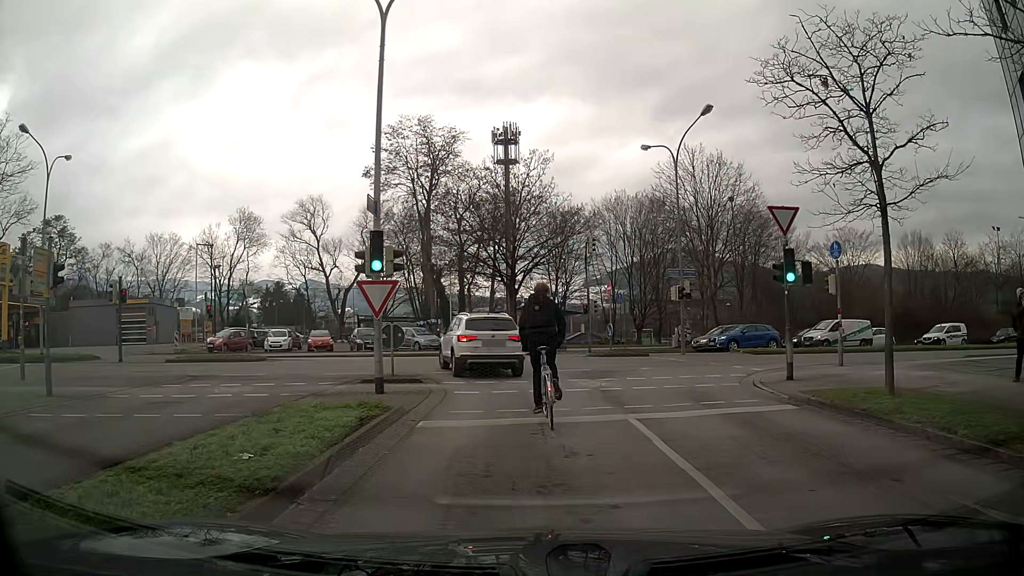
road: unclassified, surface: asphalt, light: Day
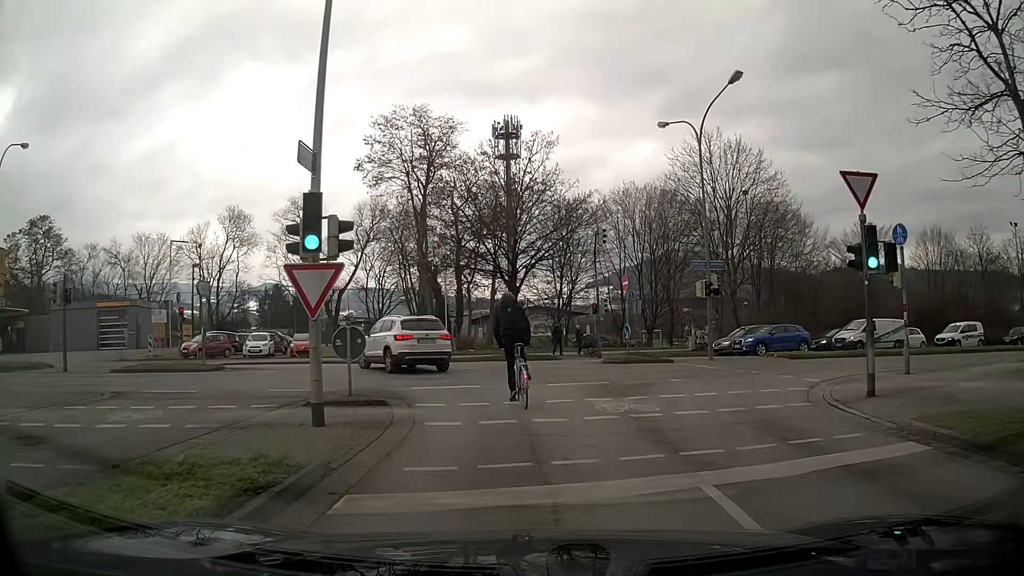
(0.0, +4.2) m; +1°
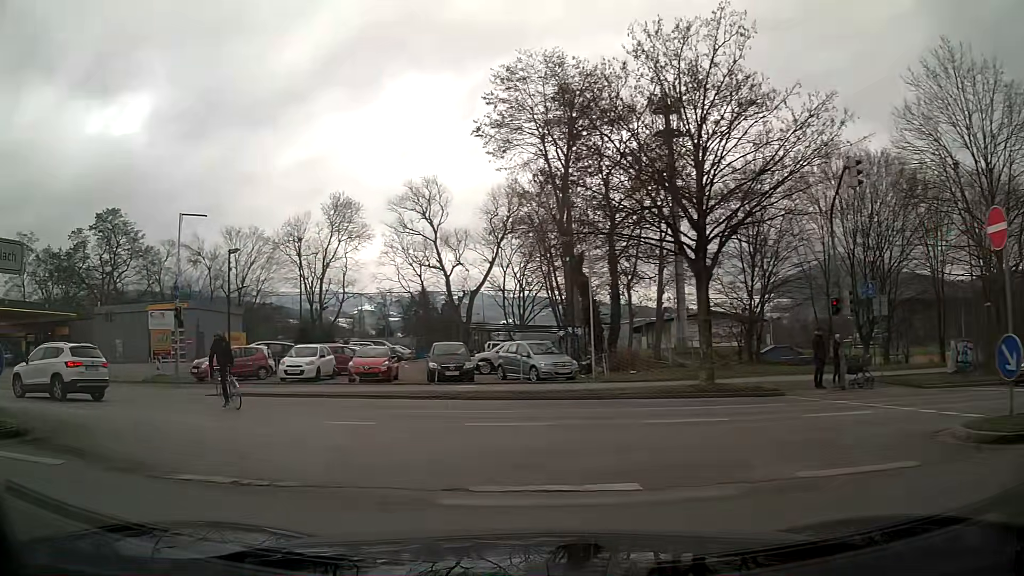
(-0.8, +15.1) m; -14°
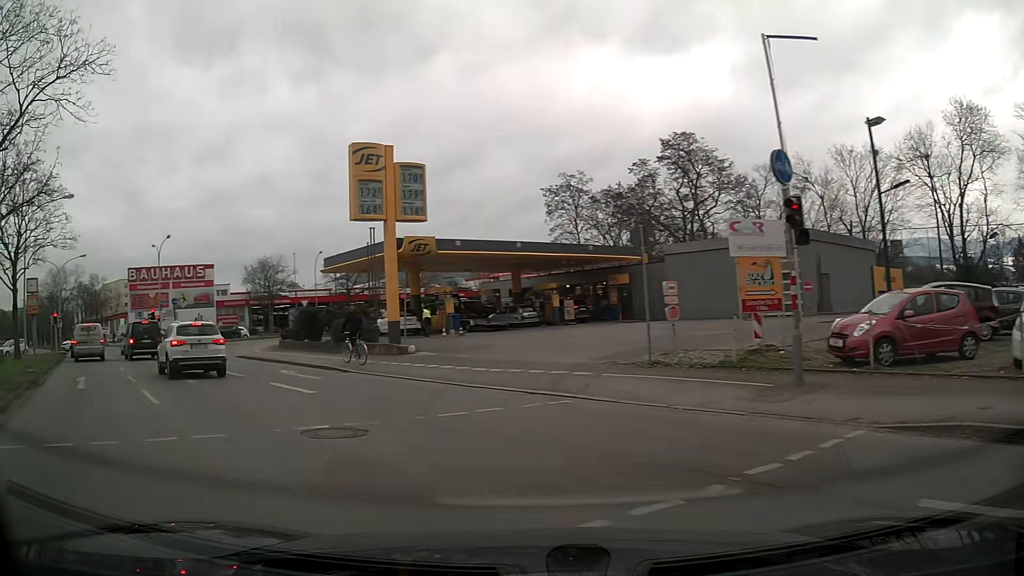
(-6.7, +13.8) m; -53°
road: primary
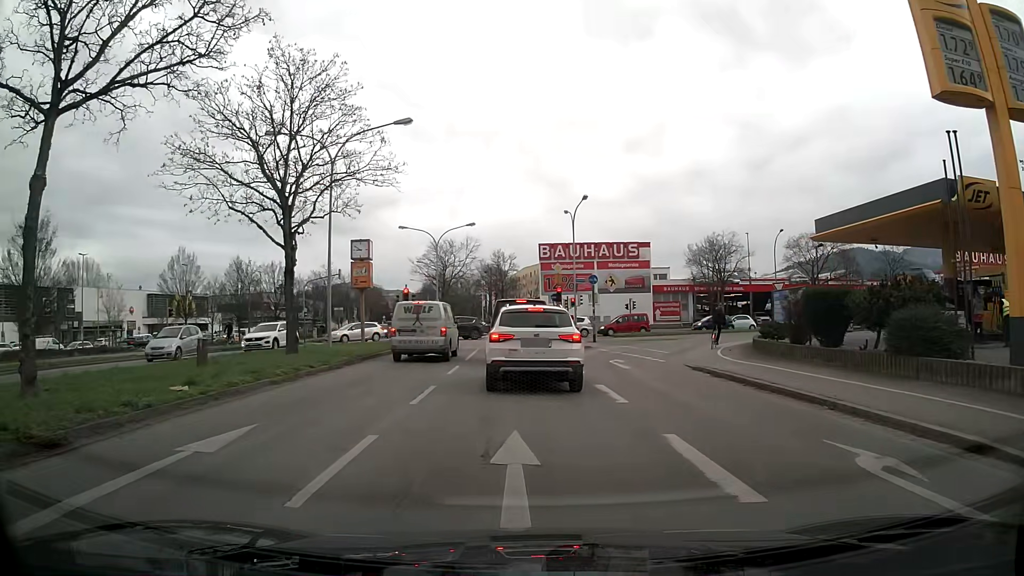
(-5.5, +13.4) m; -37°
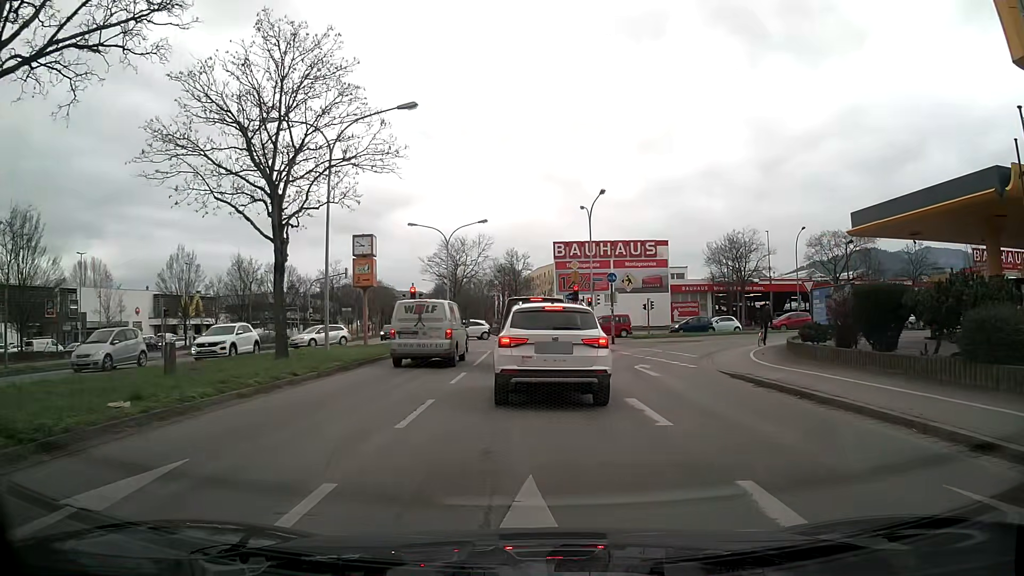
(0.0, +2.2) m; -1°
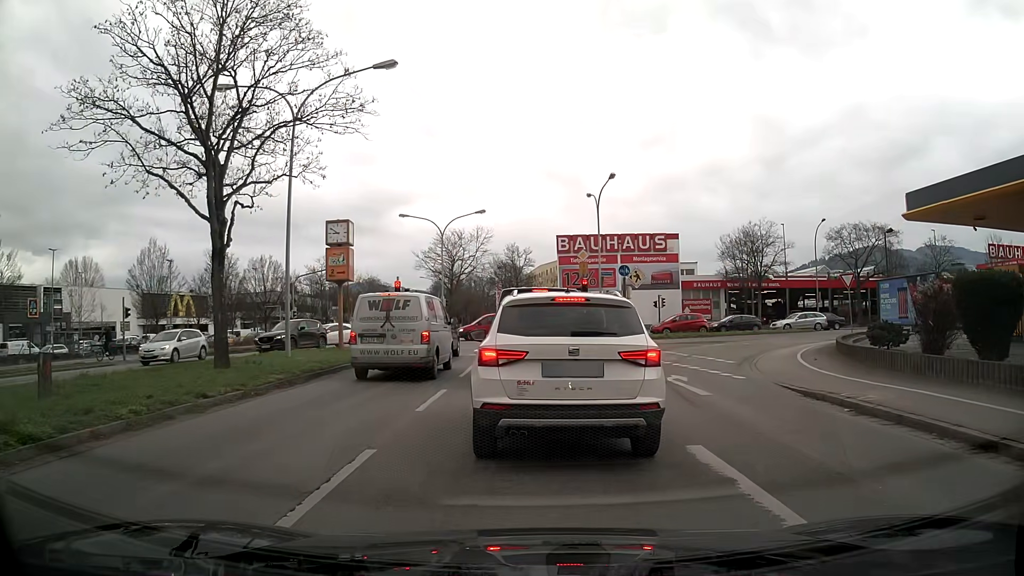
(0.0, +4.3) m; -1°
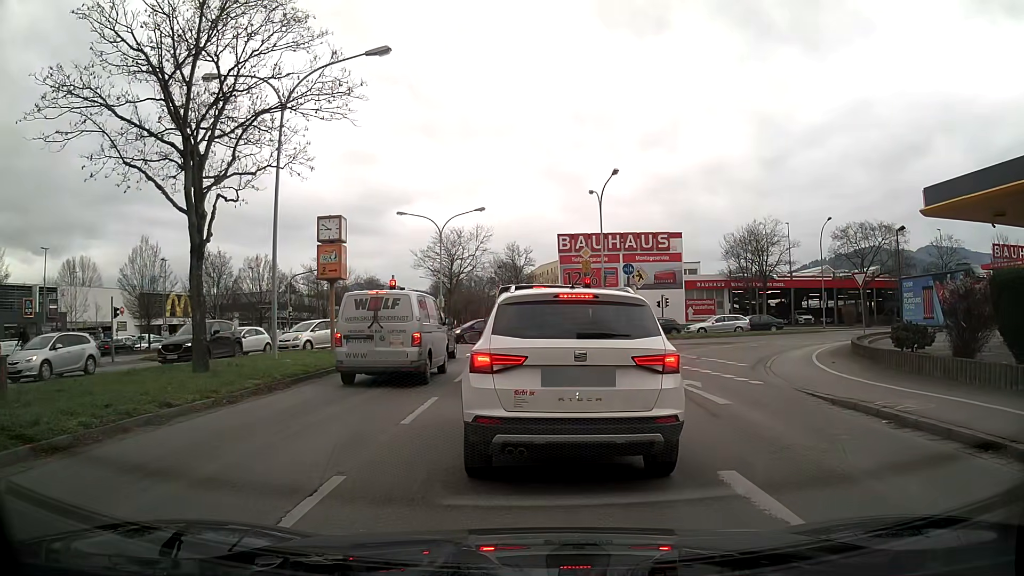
(0.0, +1.1) m; 0°
(0, +10) (0, +20) (0, +30) (0, +40) (0, +50) (0, +60) (-1, +70) (-2, +80) (-3, +90) (-4, +100) m
